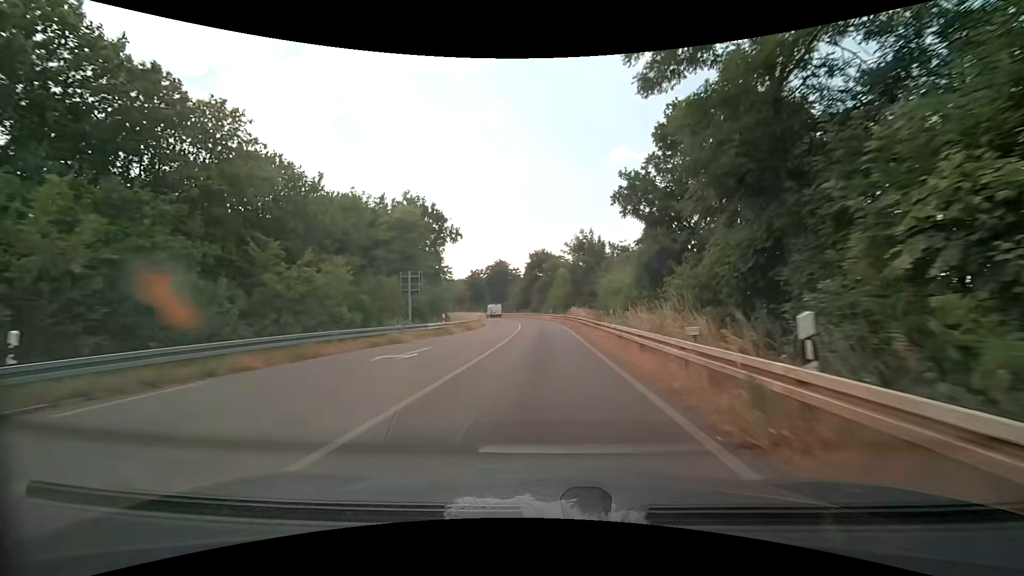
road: trunk_link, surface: asphalt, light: Day
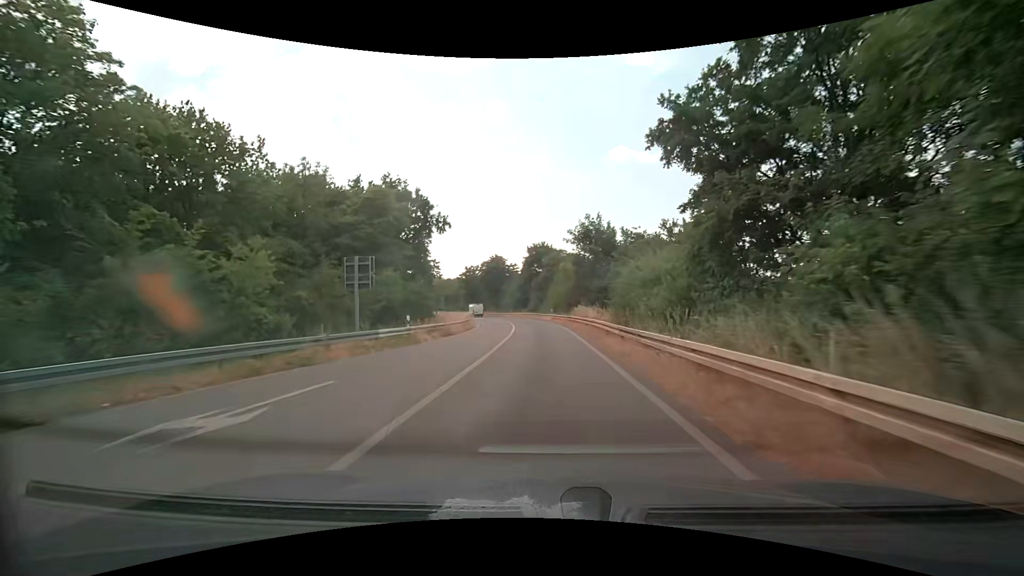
(0.0, +8.6) m; 0°
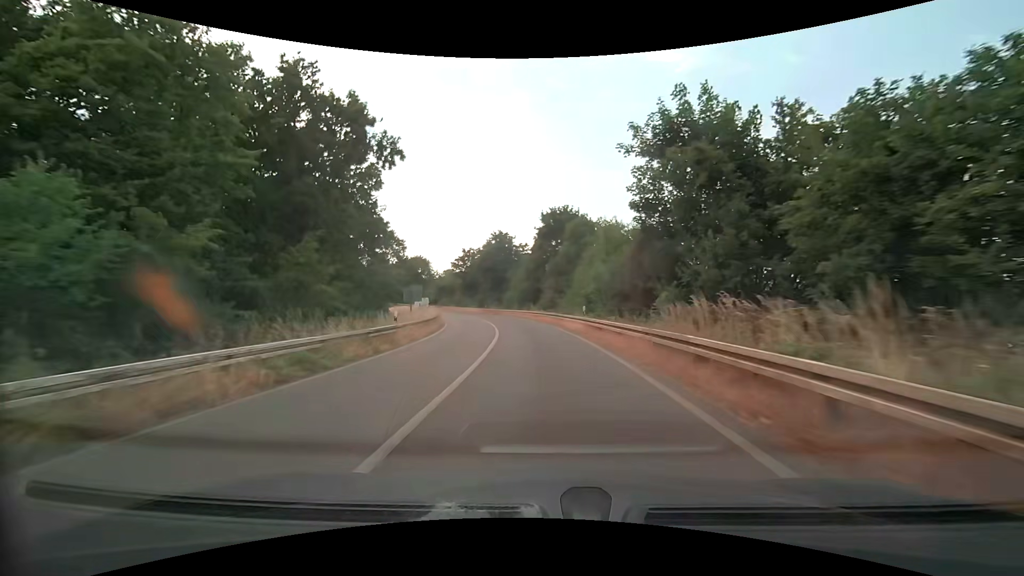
(-0.5, +27.3) m; -2°
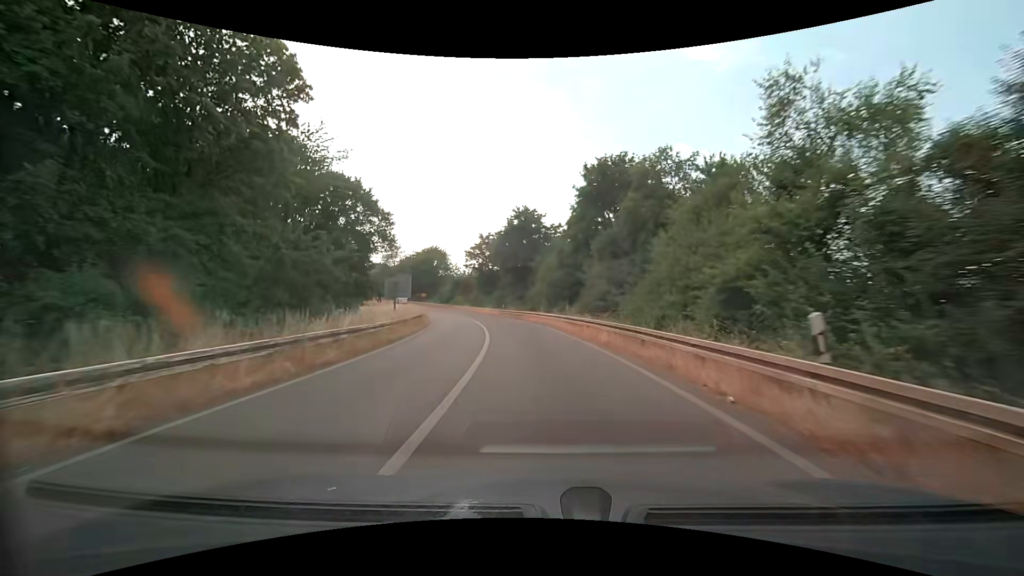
(-0.6, +19.2) m; -4°
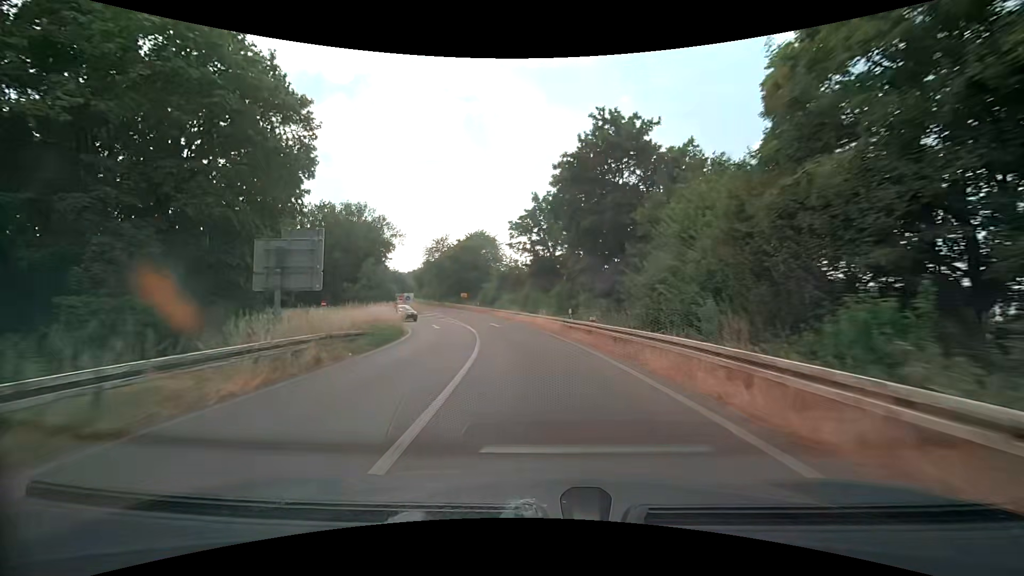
(-1.8, +29.1) m; -8°
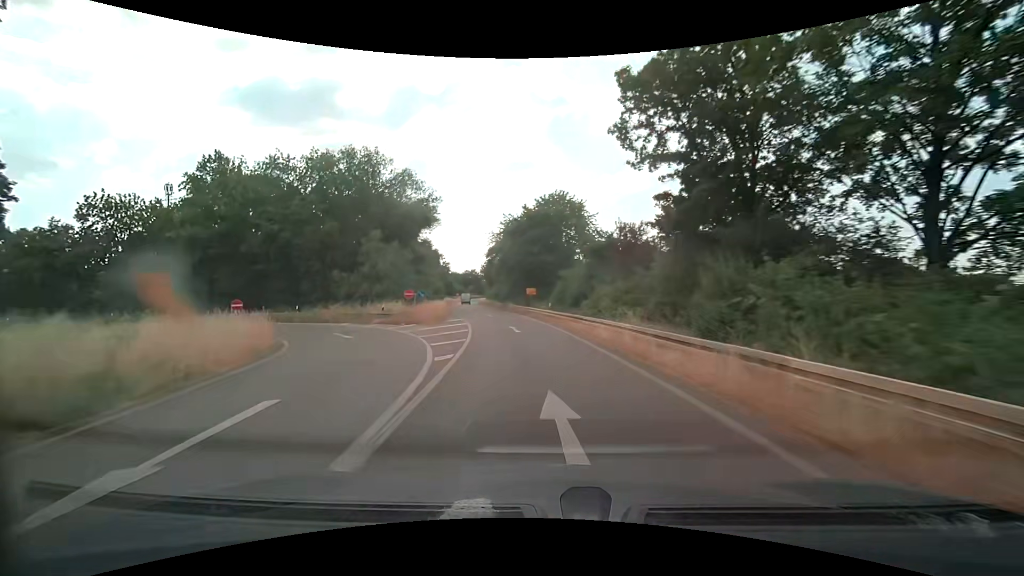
(-2.3, +29.9) m; -10°
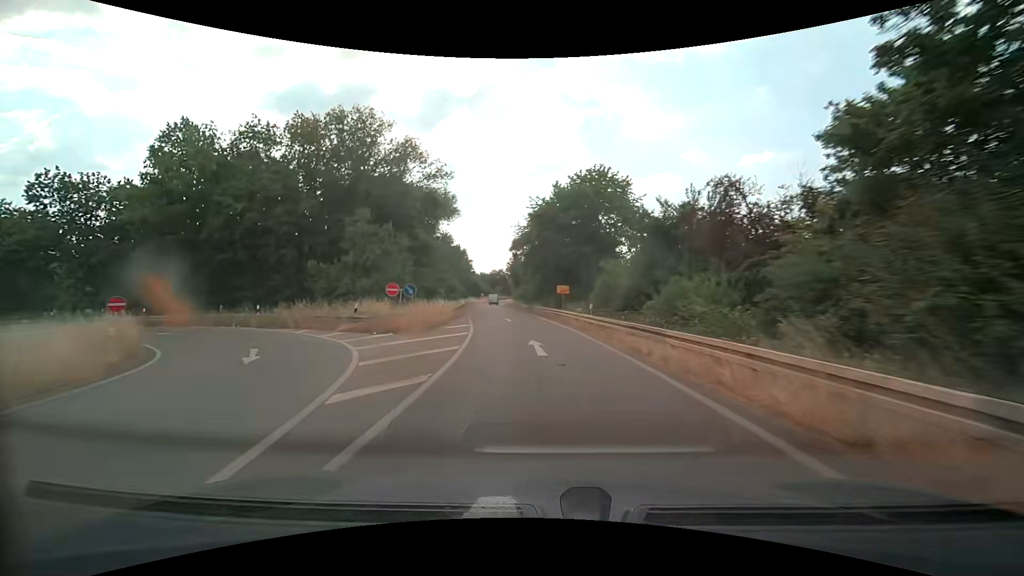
(-0.3, +10.2) m; -4°
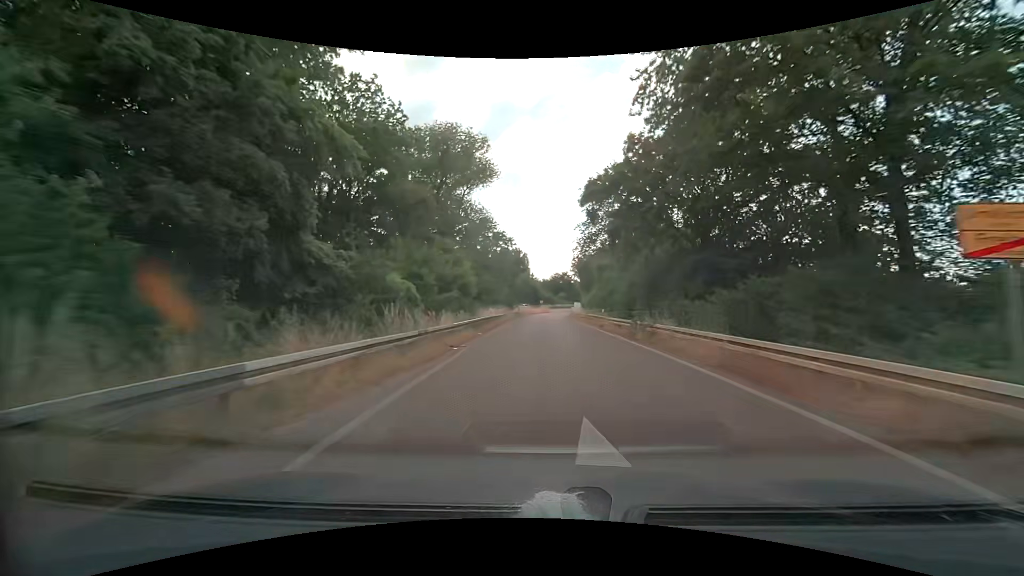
(-2.3, +31.3) m; -7°
(0, +10) (0, +20) (0, +30) (0, +40) (0, +50) (0, +60) (0, +70) (0, +80) (+1, +90) (+3, +100) m
